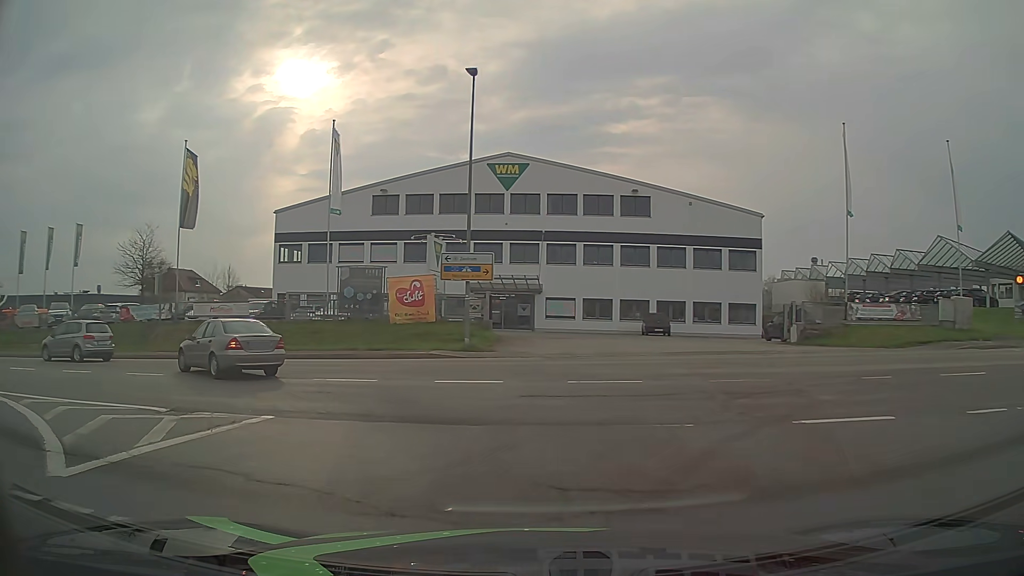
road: secondary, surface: asphalt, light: Day
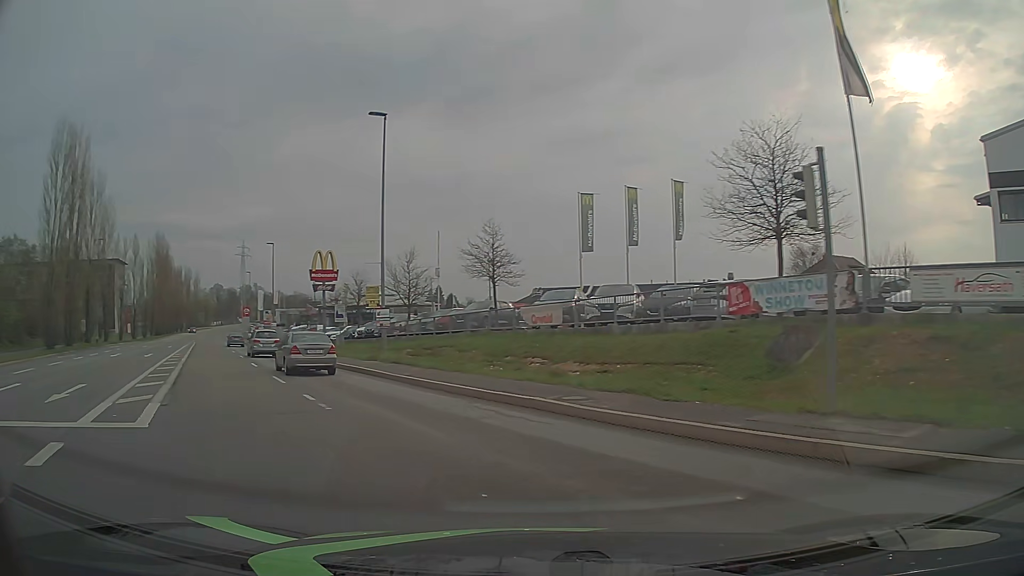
(-9.8, +18.5) m; -56°
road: tertiary
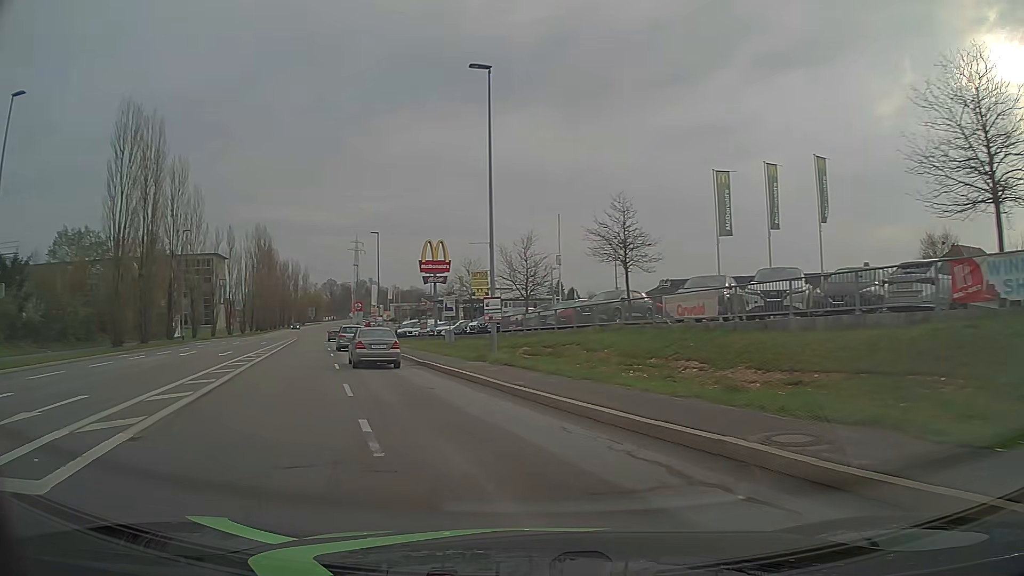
(-0.5, +5.0) m; -11°
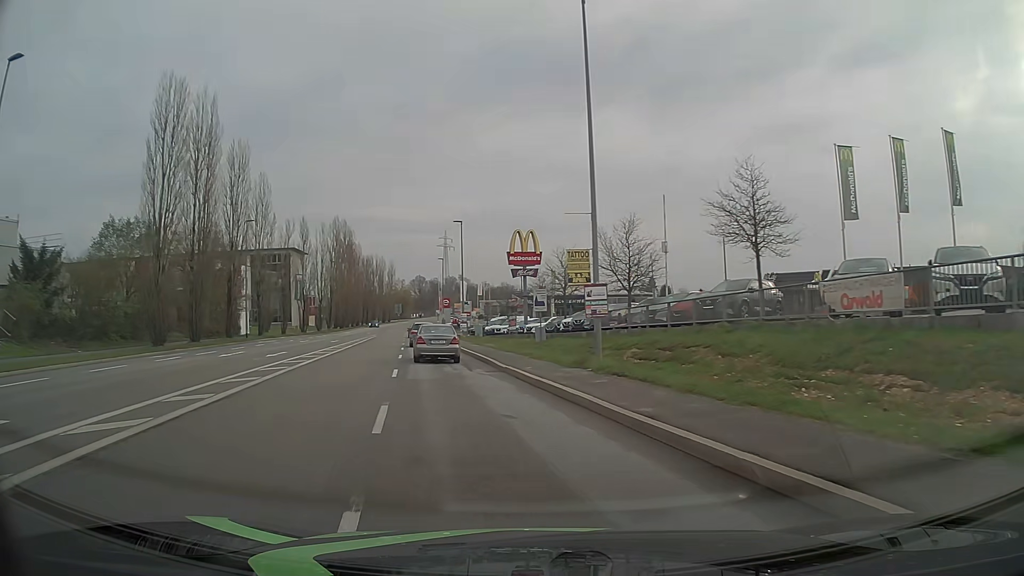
(-0.4, +5.4) m; -8°
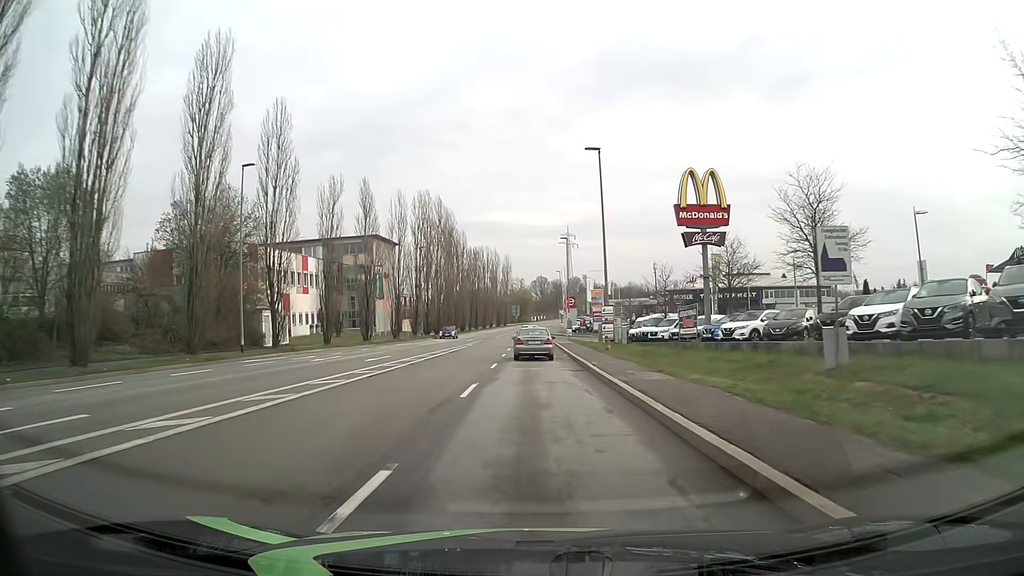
(-3.4, +24.9) m; -11°
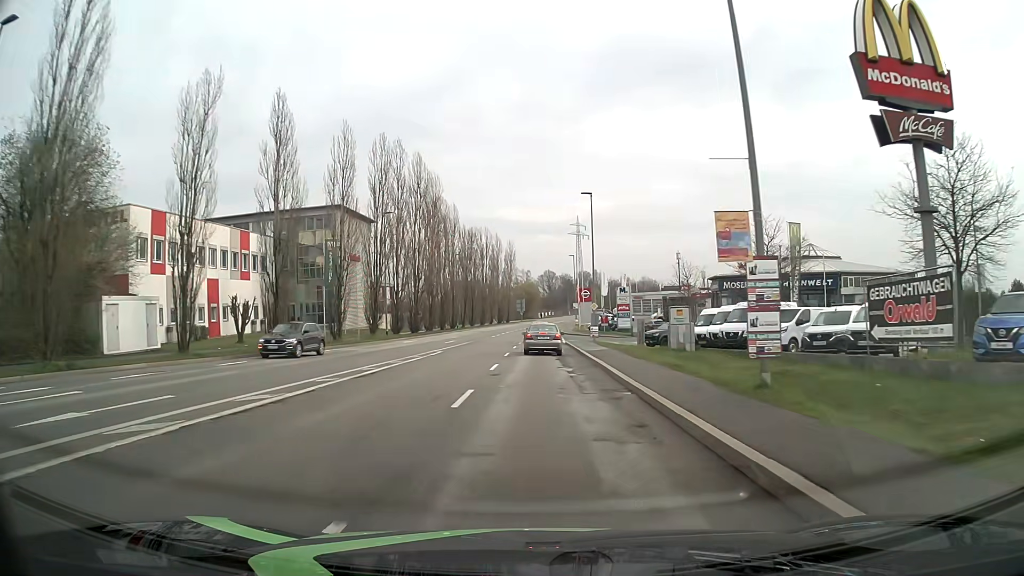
(-0.1, +22.1) m; 0°
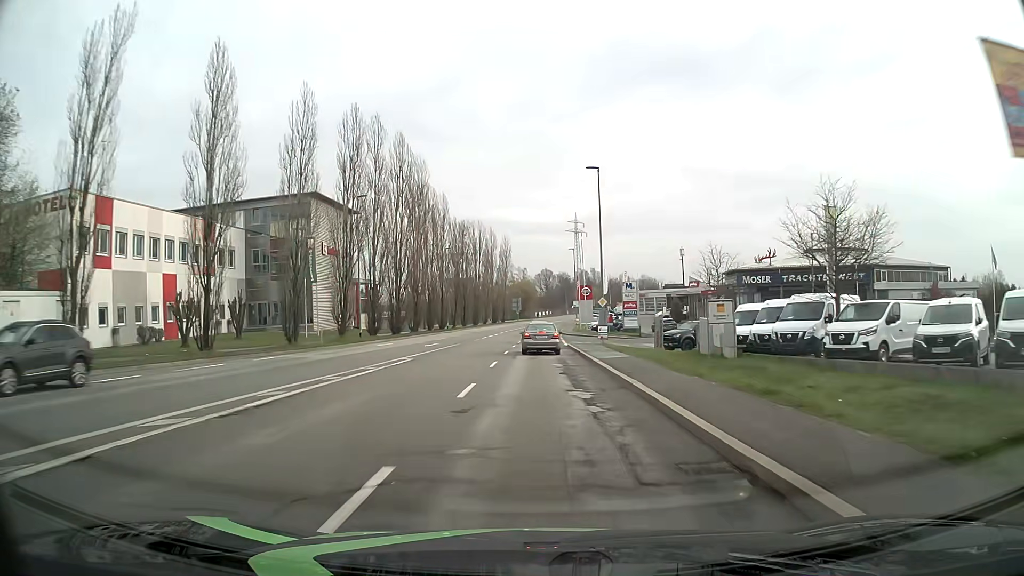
(0.0, +7.7) m; 0°
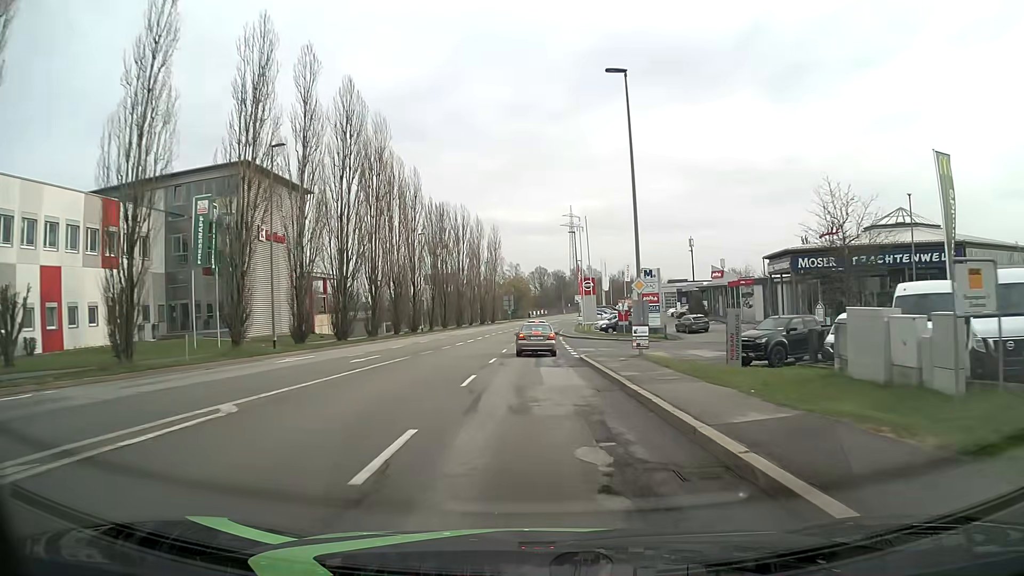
(+0.1, +15.7) m; +1°
(0, +10) (0, +20) (0, +30) (0, +40) (0, +50) (0, +60) (+1, +70) (+1, +80) (+2, +90) (+3, +100) m
